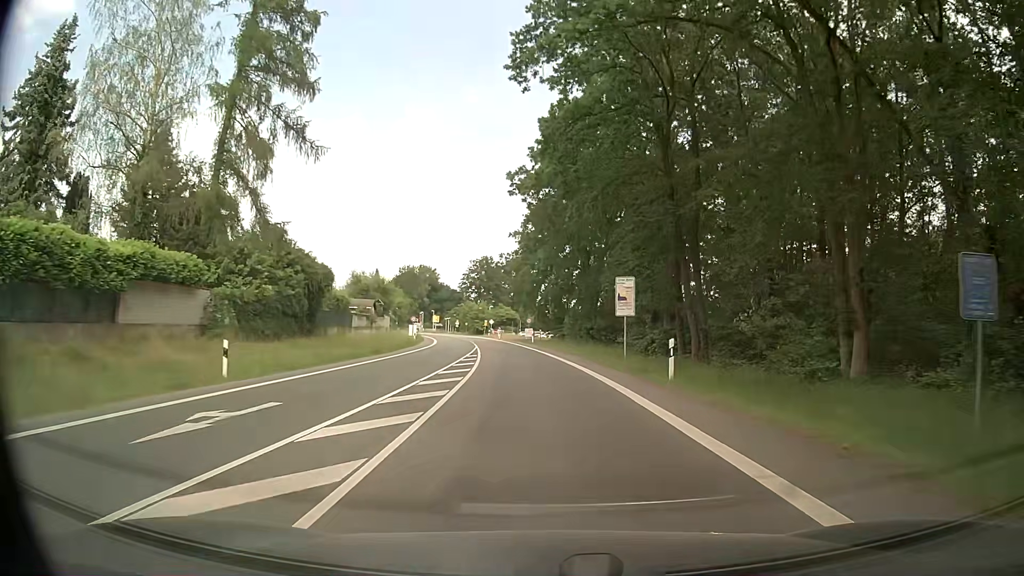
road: secondary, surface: asphalt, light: Day
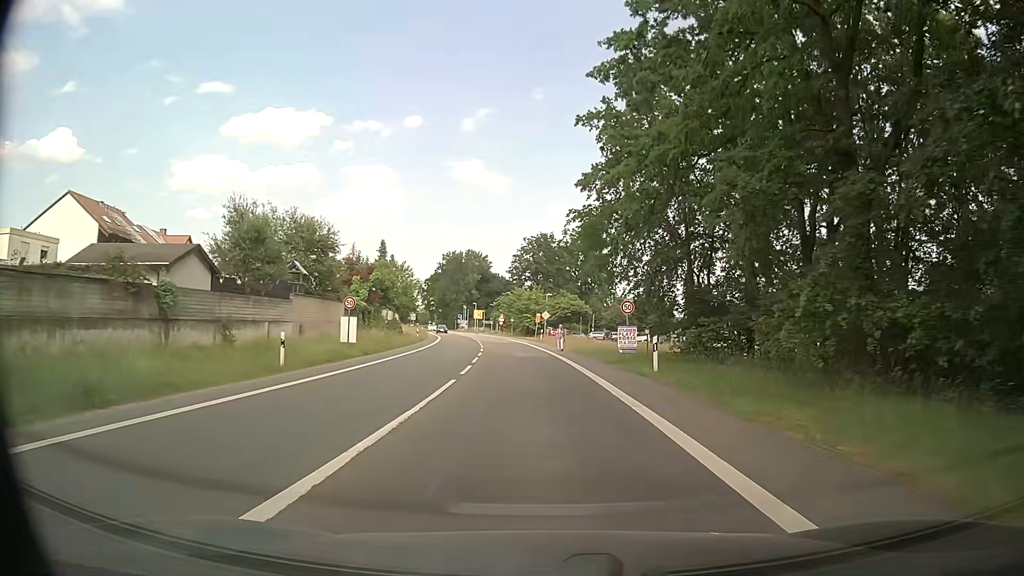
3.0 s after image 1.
(-2.6, +44.6) m; -6°
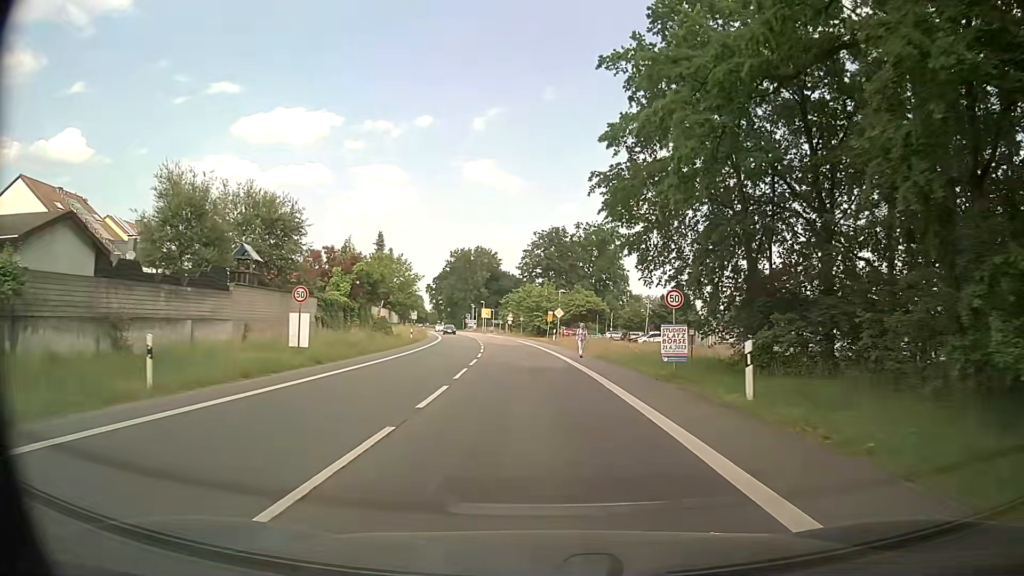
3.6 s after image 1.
(0.0, +8.2) m; -1°
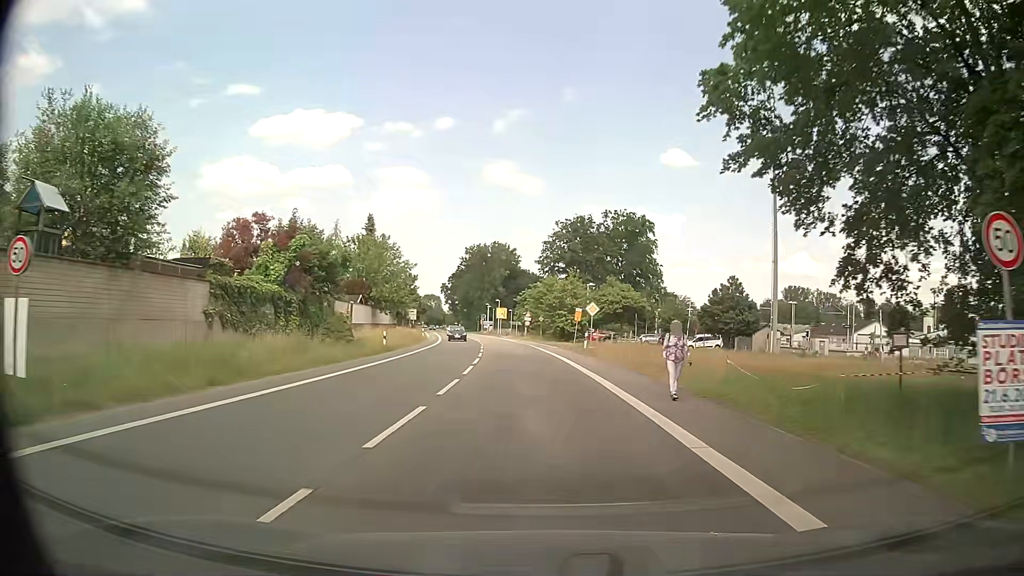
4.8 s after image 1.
(-0.3, +15.7) m; -1°
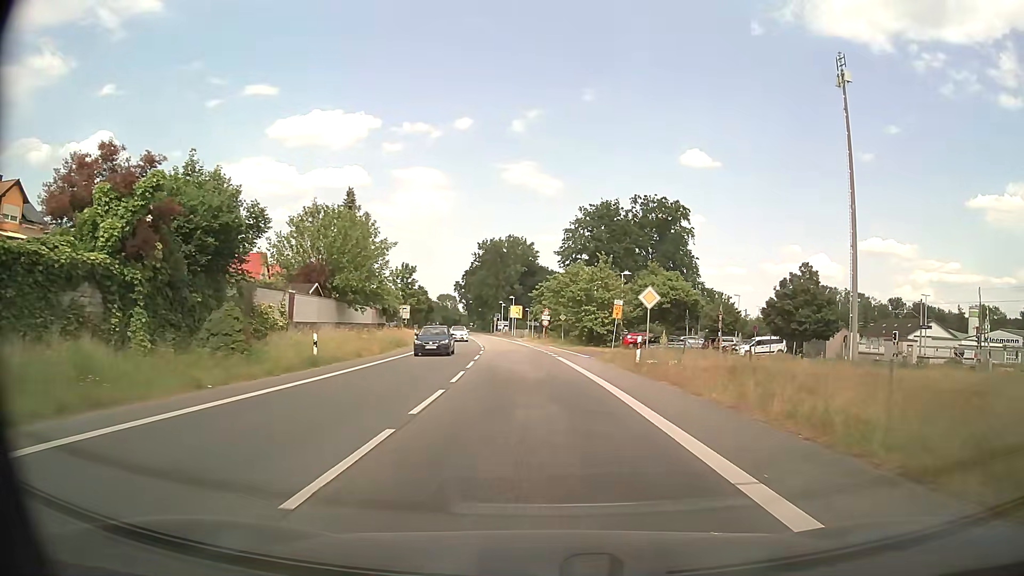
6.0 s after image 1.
(-0.3, +14.7) m; -2°
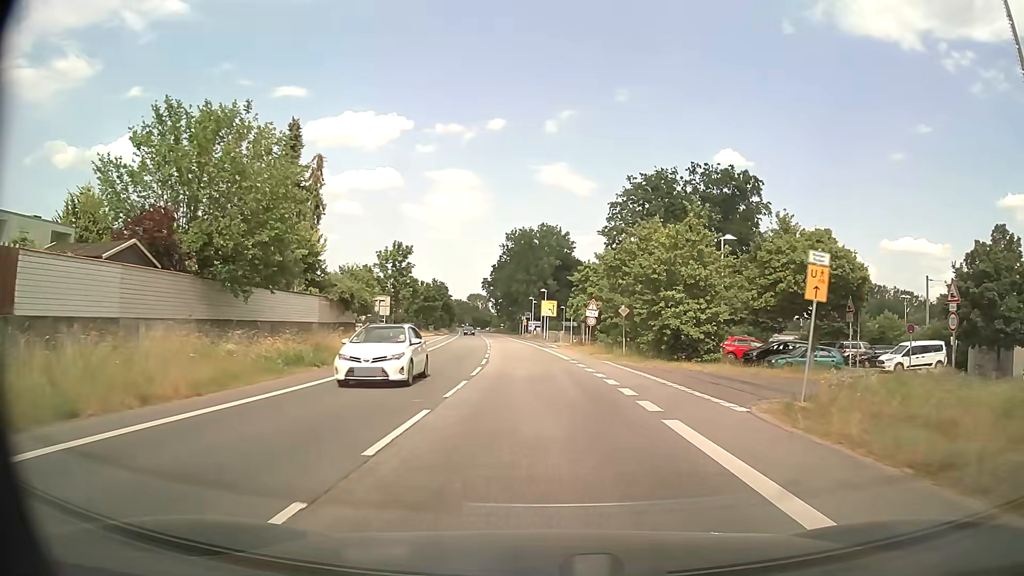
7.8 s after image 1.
(-0.6, +21.7) m; -3°
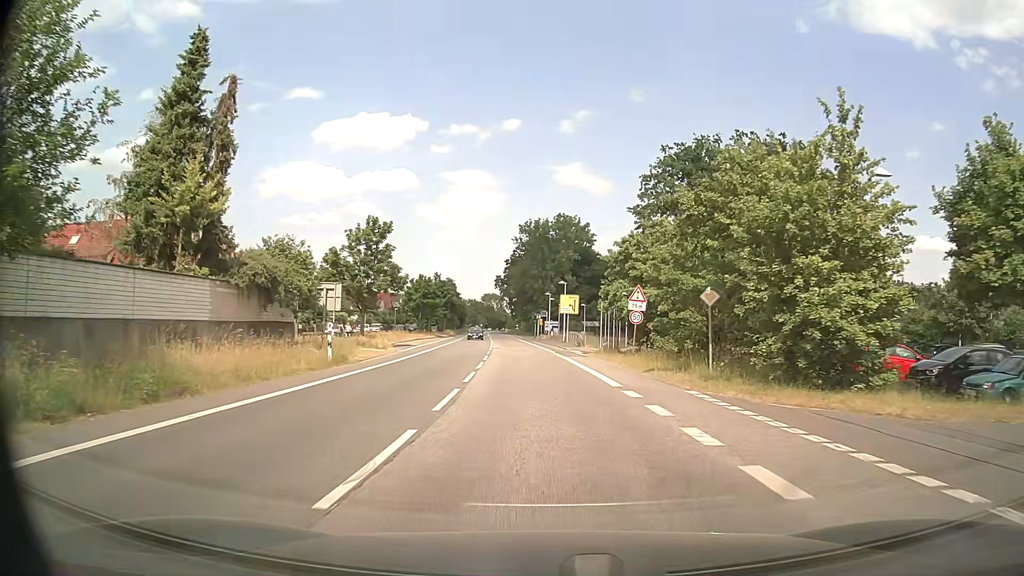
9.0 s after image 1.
(-0.2, +14.4) m; -1°
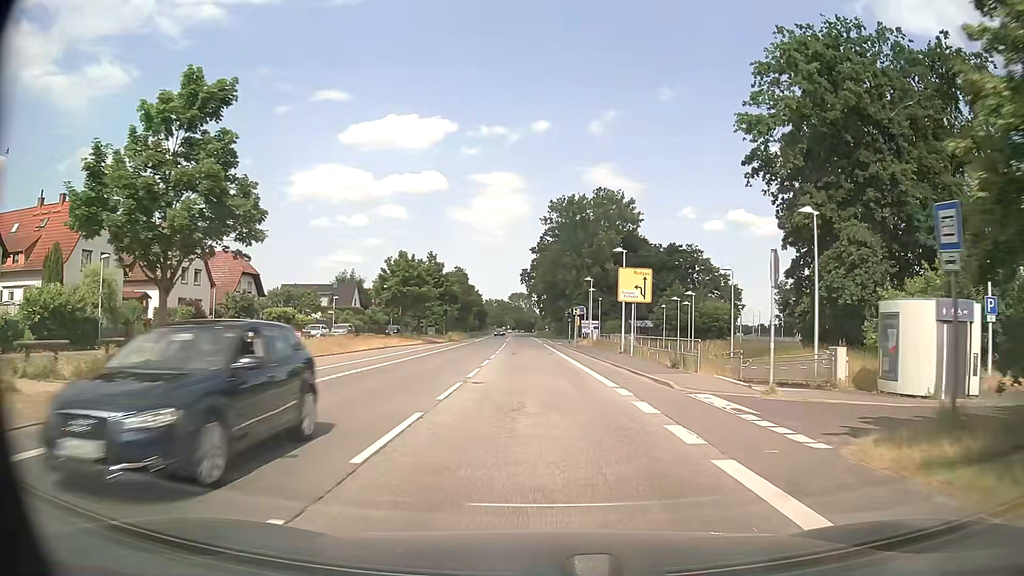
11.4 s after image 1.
(-0.7, +28.8) m; -3°
